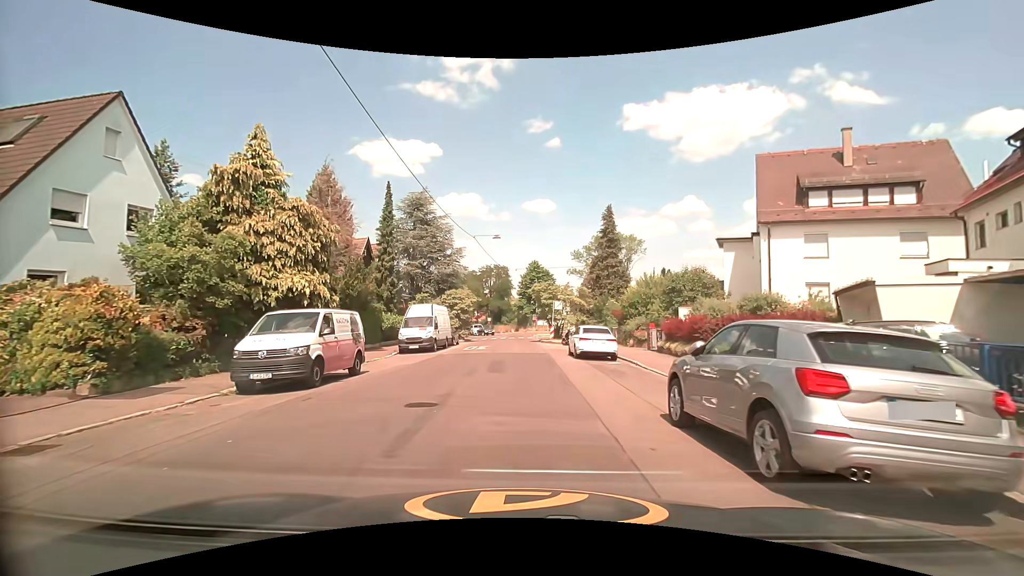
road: residential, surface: asphalt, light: Day
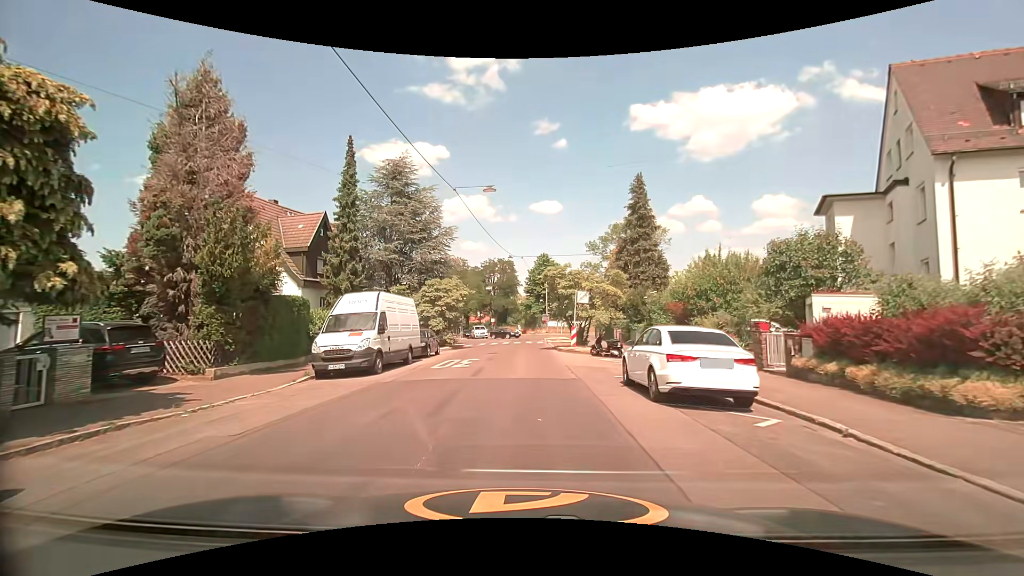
(-0.1, +11.8) m; 0°
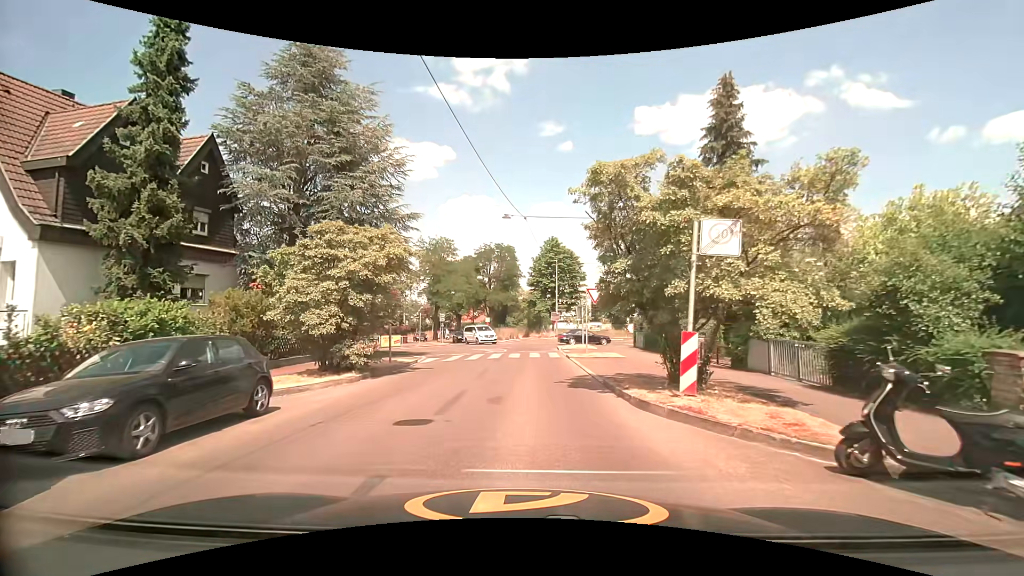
(-0.3, +18.0) m; 0°
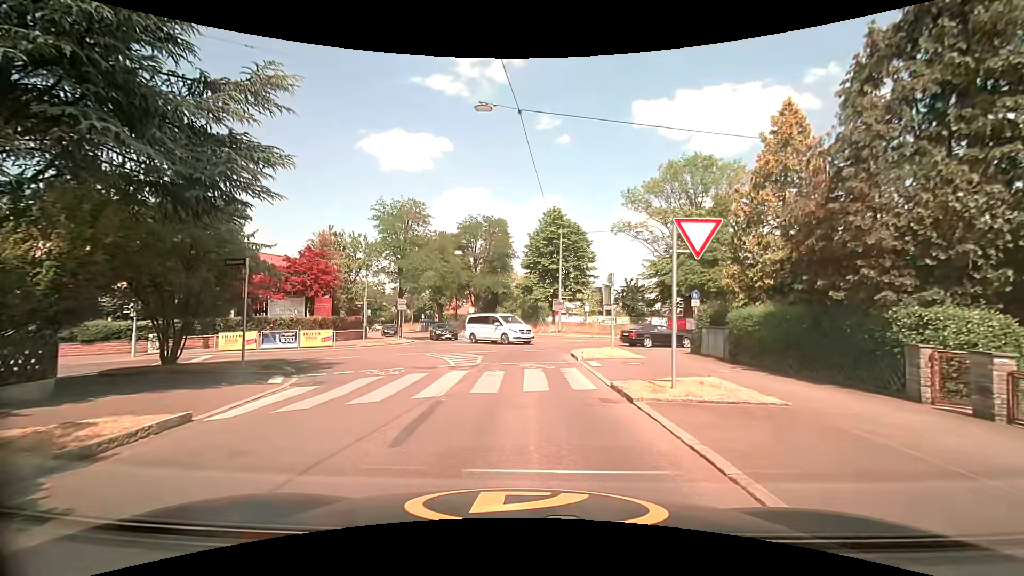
(-0.1, +14.2) m; 0°
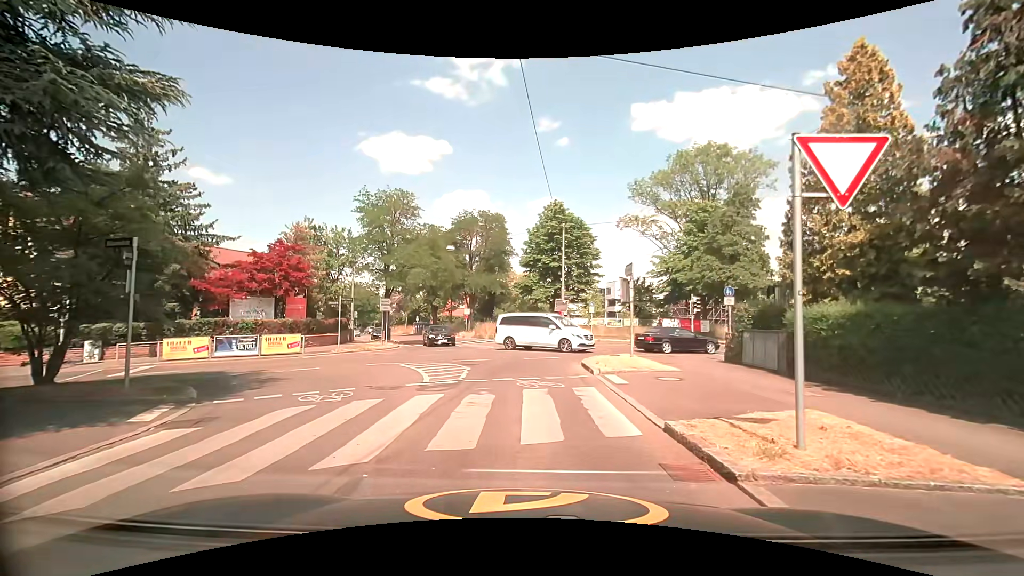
(0.0, +4.0) m; +1°
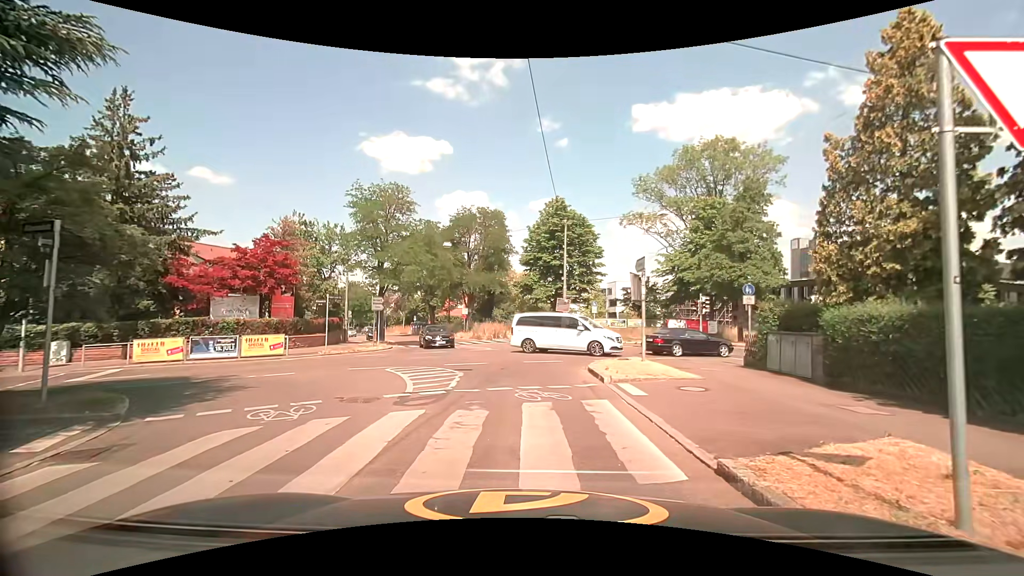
(0.0, +1.7) m; 0°
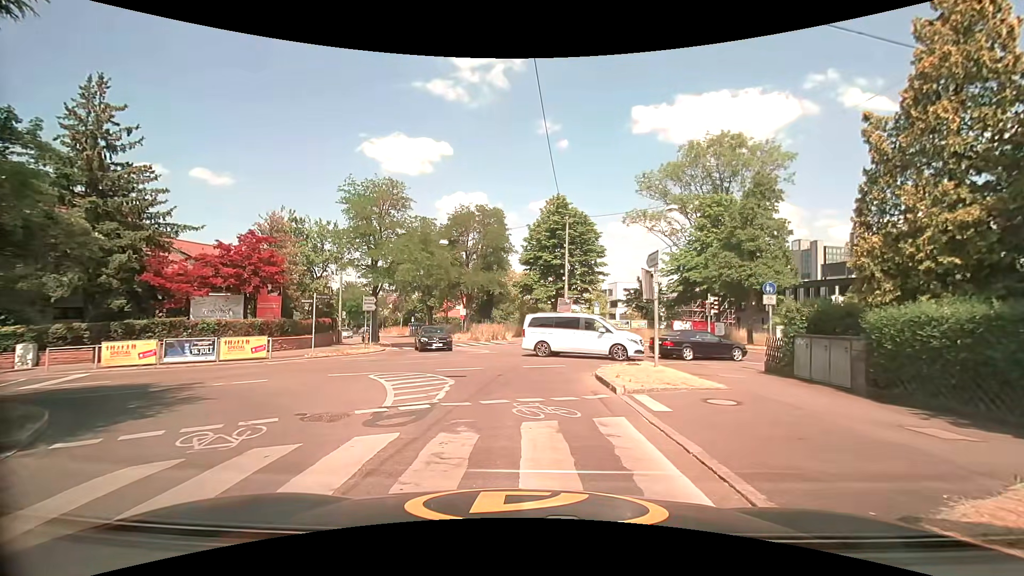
(0.0, +1.5) m; -1°
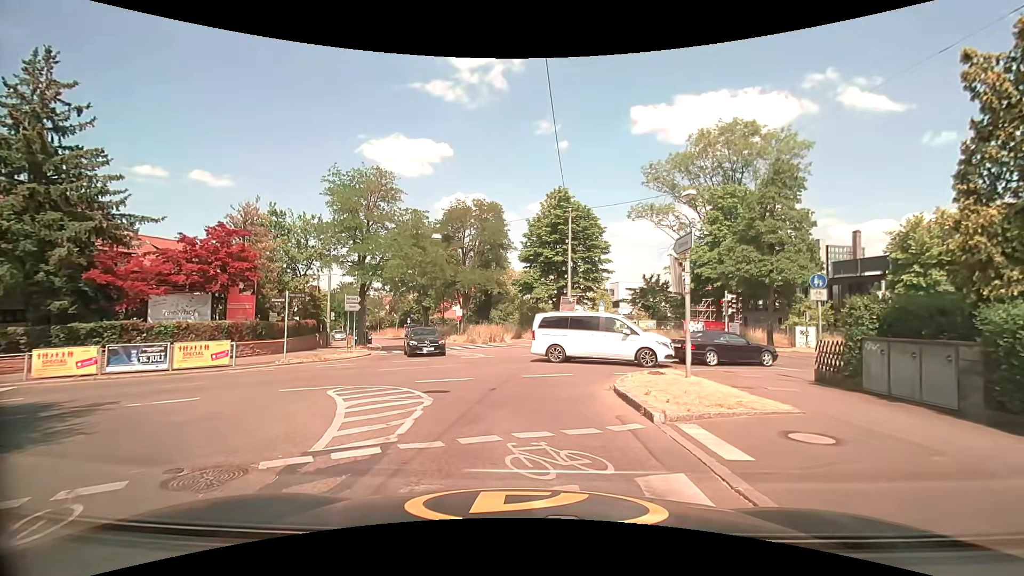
(0.0, +2.8) m; -1°
